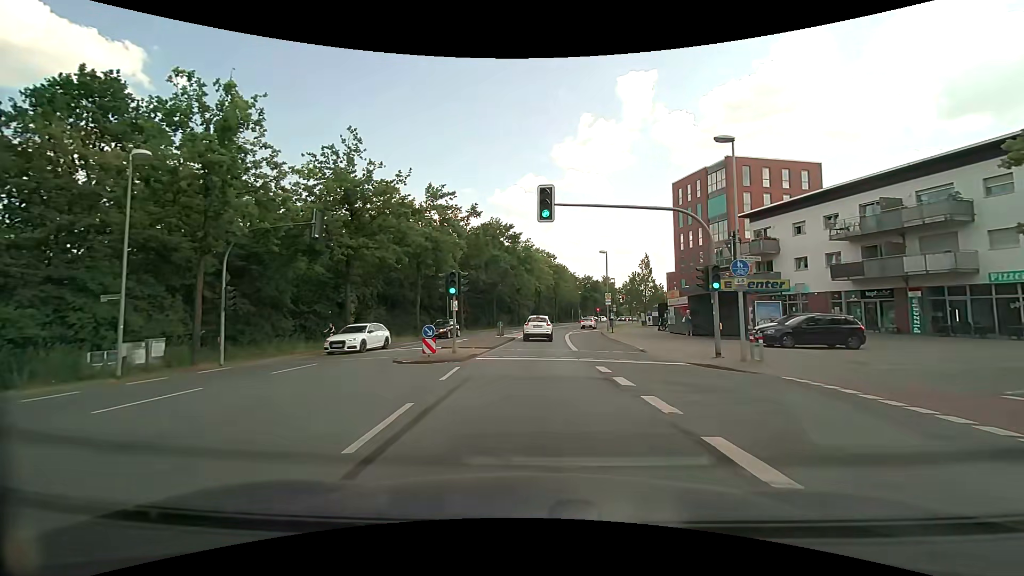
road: tertiary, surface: asphalt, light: Day
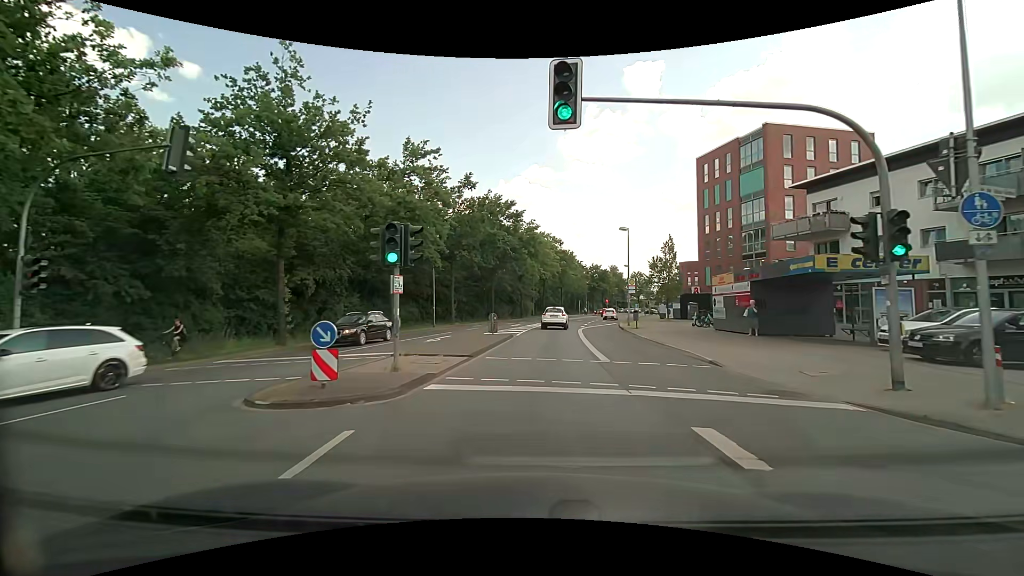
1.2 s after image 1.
(+0.1, +8.7) m; 0°
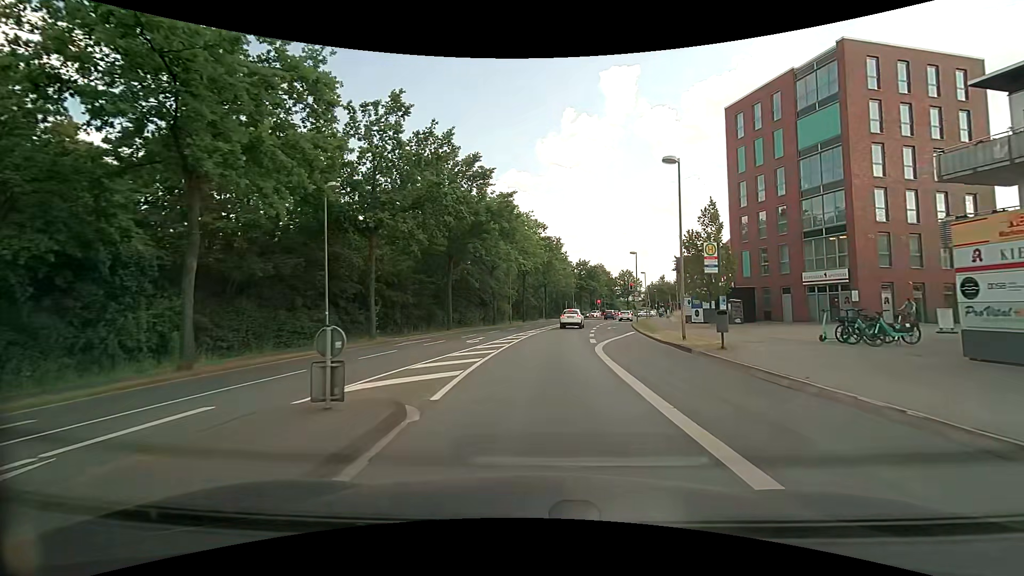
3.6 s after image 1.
(+0.3, +18.4) m; +2°
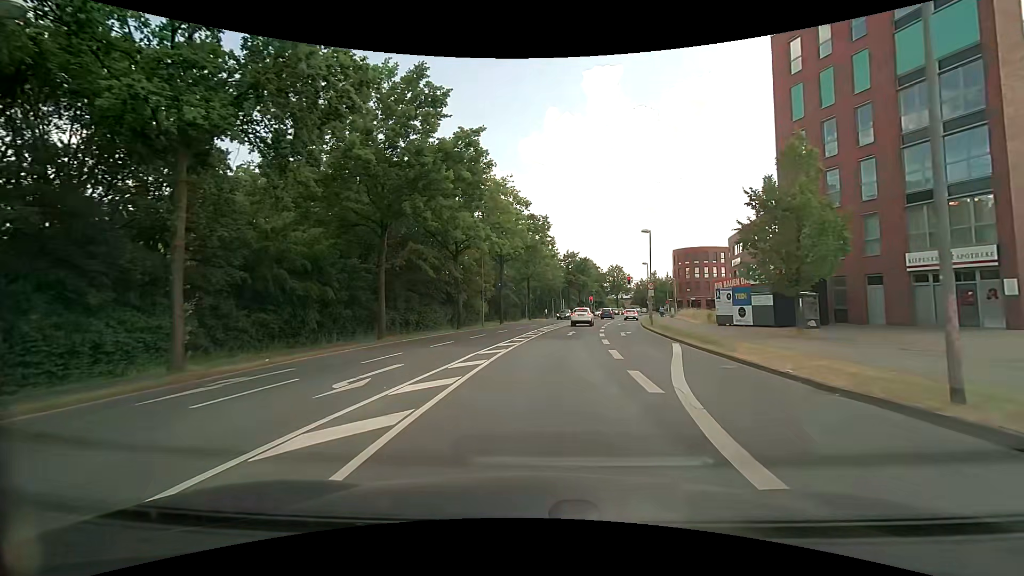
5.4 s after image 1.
(+0.3, +14.0) m; +2°
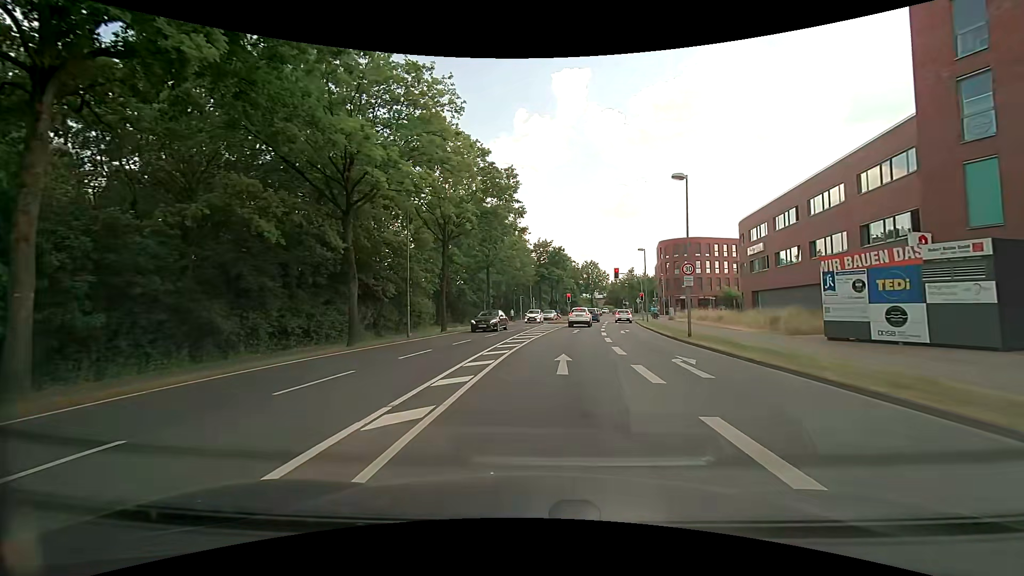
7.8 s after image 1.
(+0.5, +17.0) m; +3°
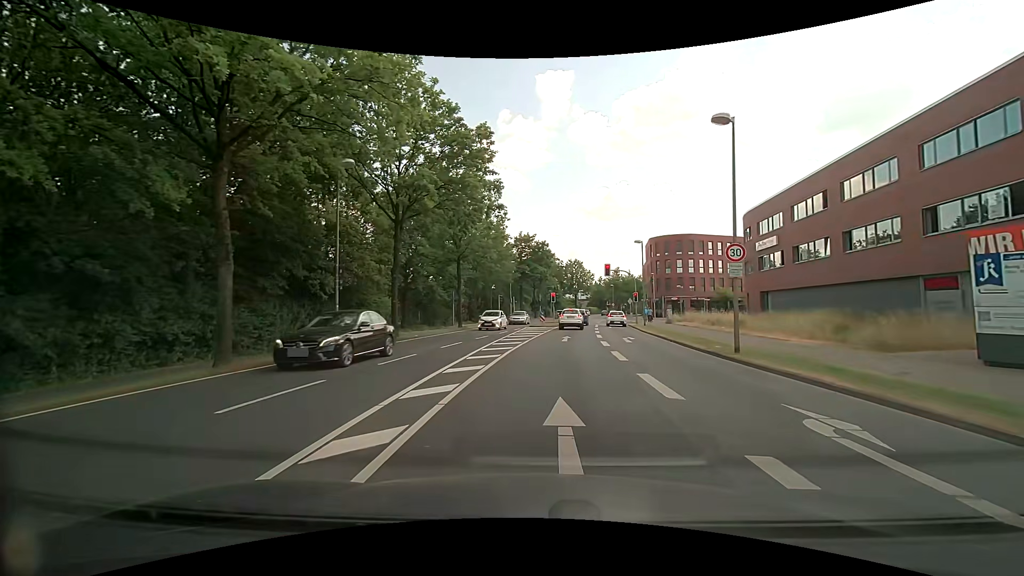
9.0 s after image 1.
(+0.1, +7.6) m; +2°
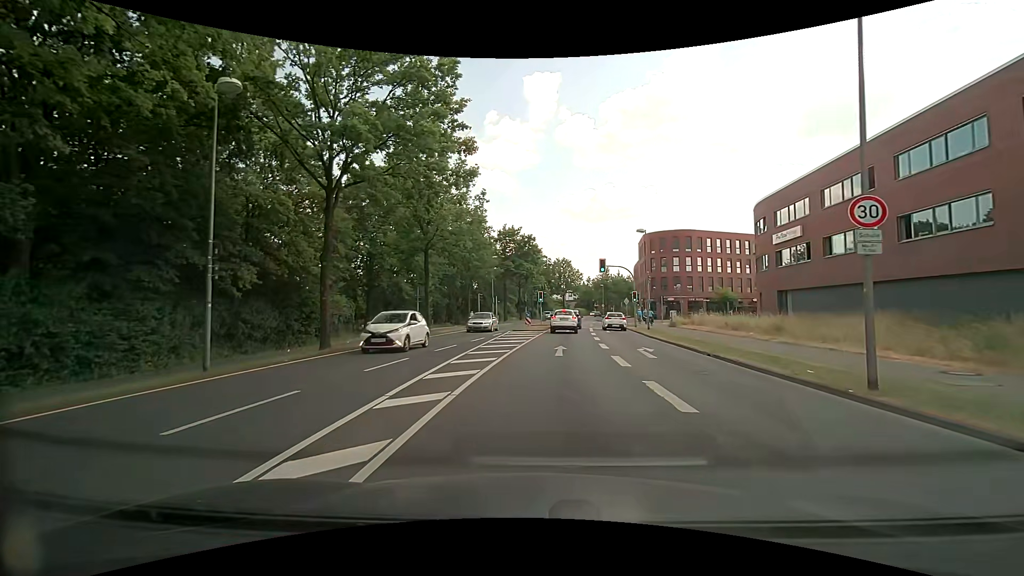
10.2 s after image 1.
(0.0, +7.0) m; +1°
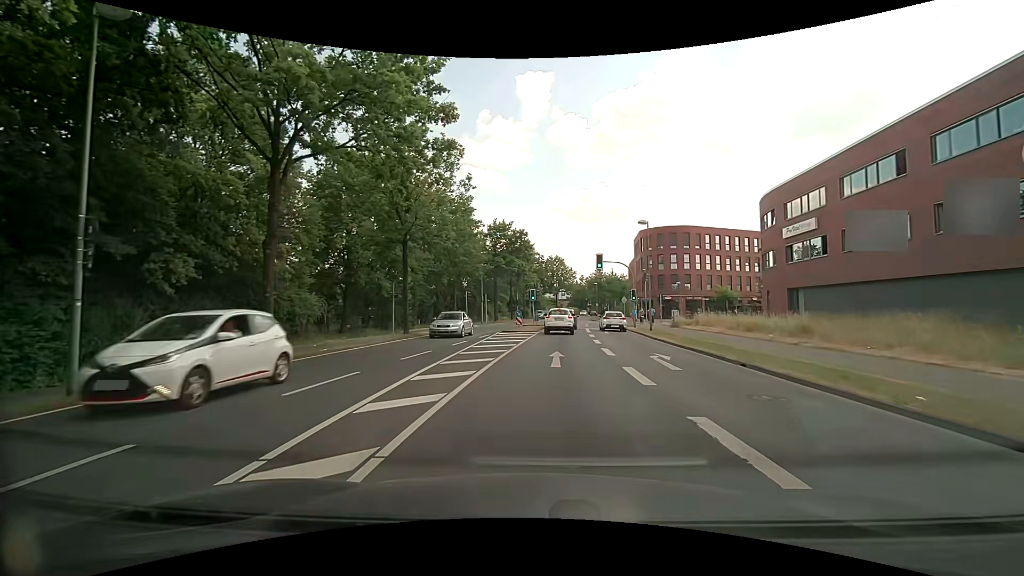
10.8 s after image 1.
(0.0, +3.5) m; 0°
(0, +10) (+1, +20) (+2, +30) (+3, +40) (+5, +50) (+6, +60) (+7, +70) (+9, +79) (+10, +89) (+12, +99) m
